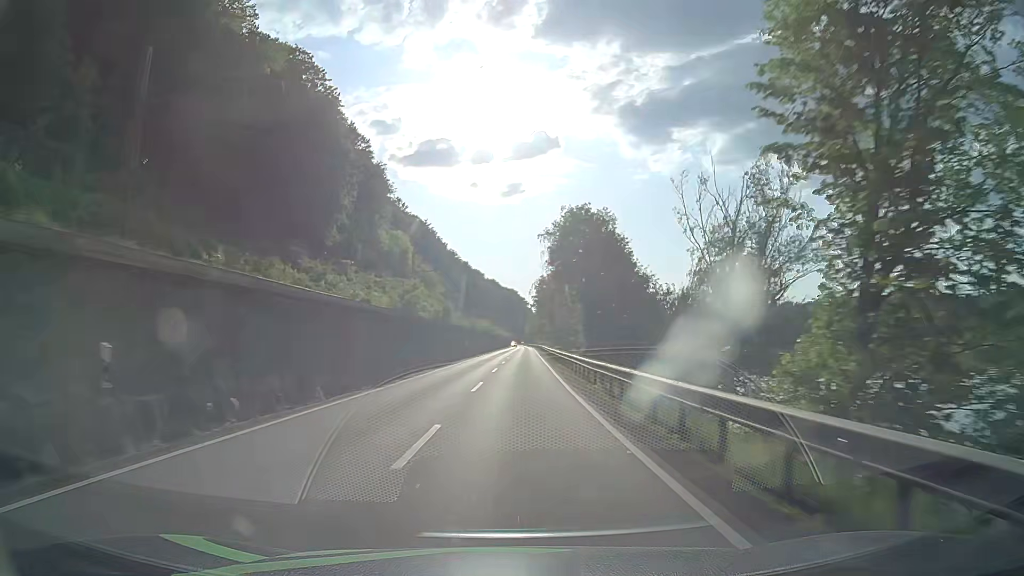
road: primary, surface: asphalt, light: Day
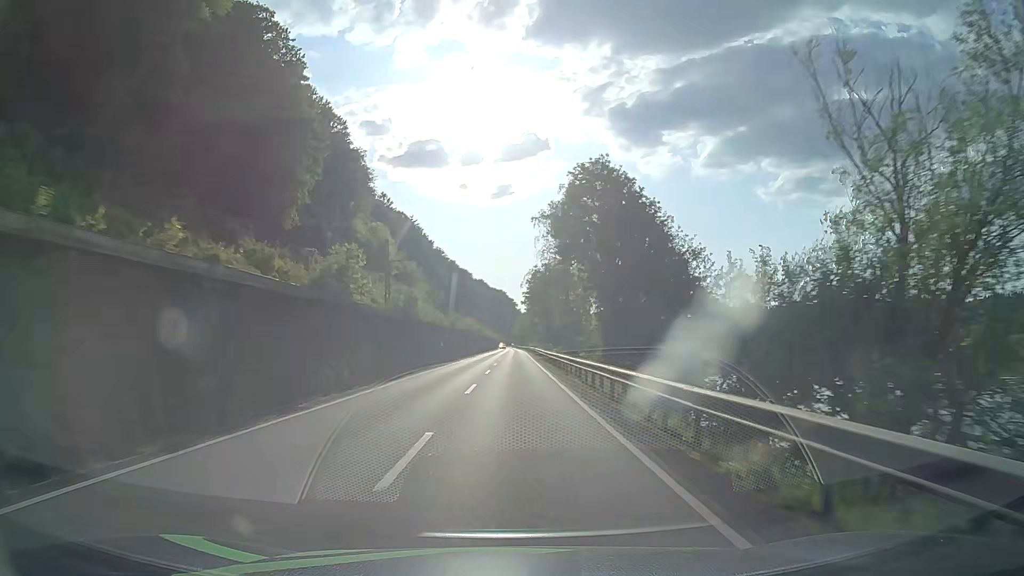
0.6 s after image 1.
(+0.1, +12.9) m; +1°
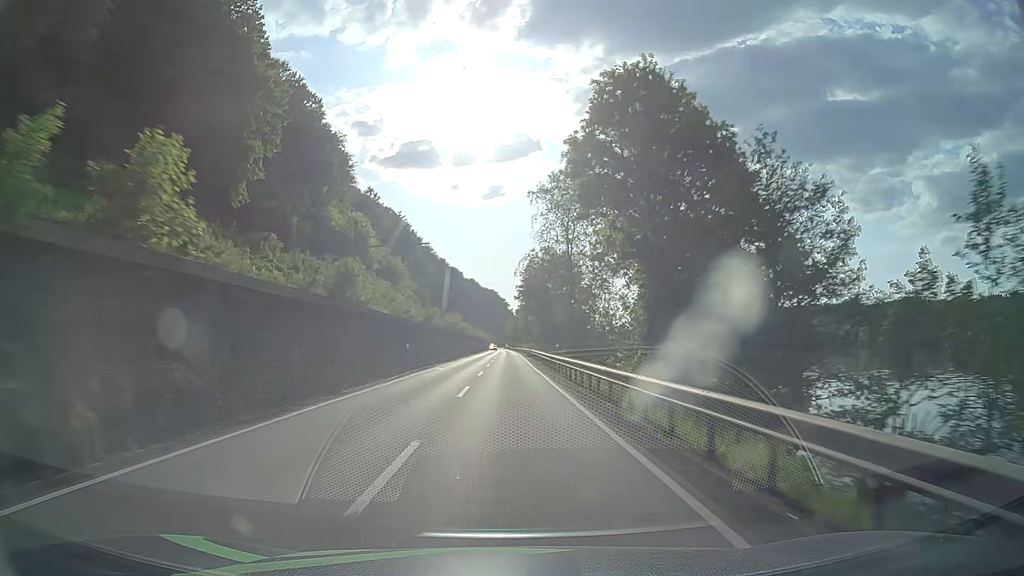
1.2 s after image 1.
(+0.2, +12.9) m; +1°
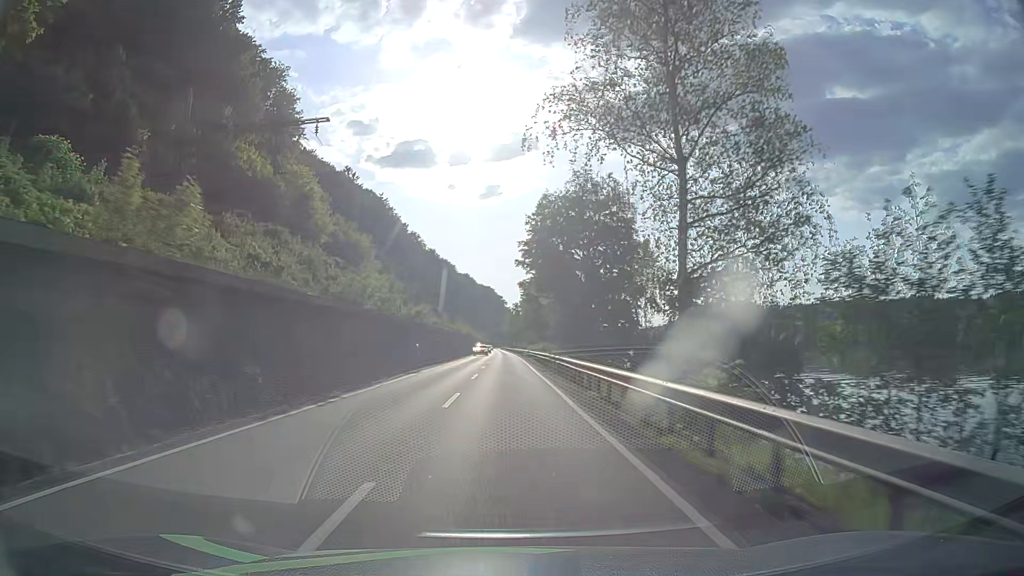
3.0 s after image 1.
(+0.2, +38.6) m; 0°
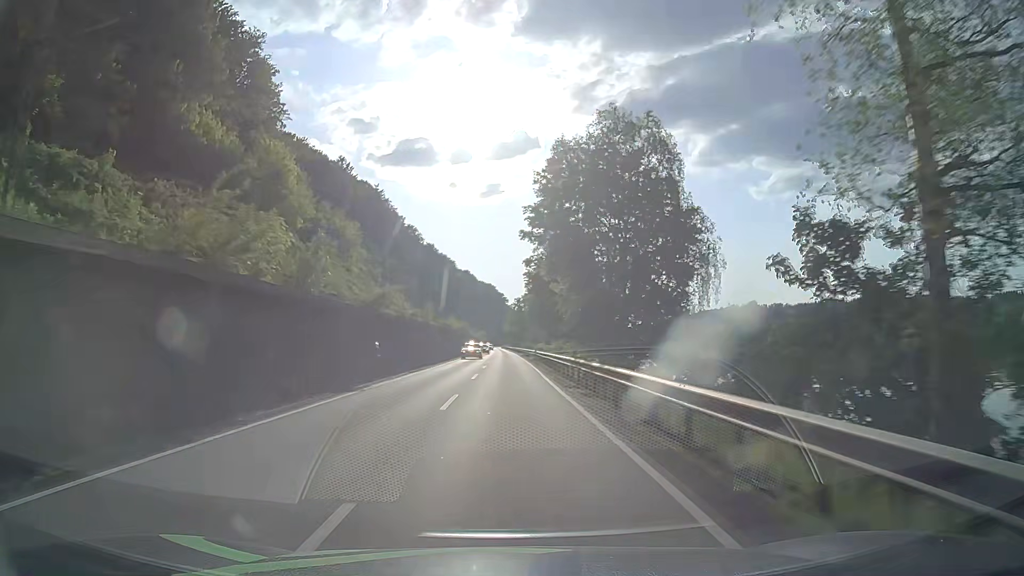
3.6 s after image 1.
(0.0, +12.9) m; 0°
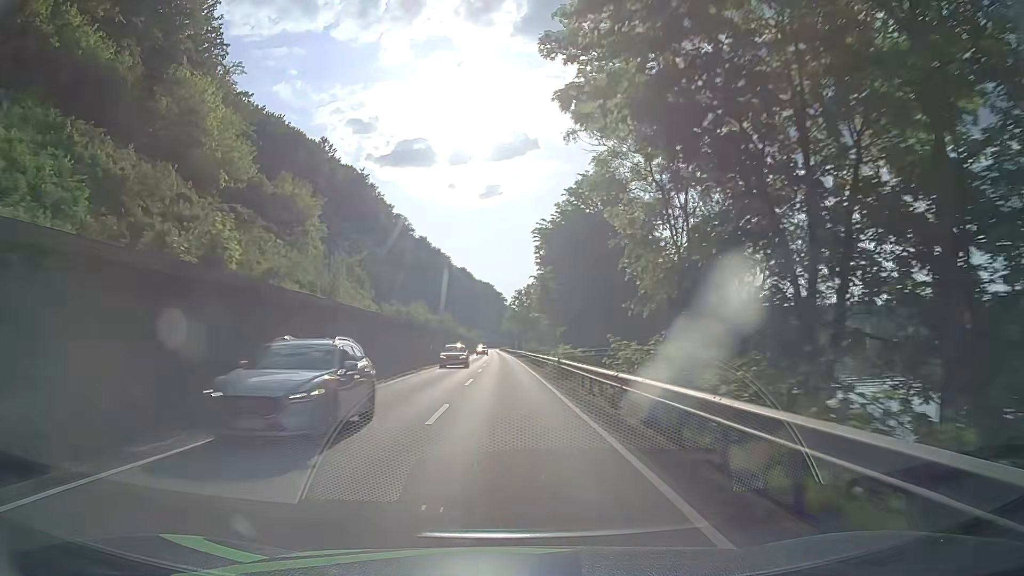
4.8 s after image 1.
(+0.1, +25.7) m; 0°
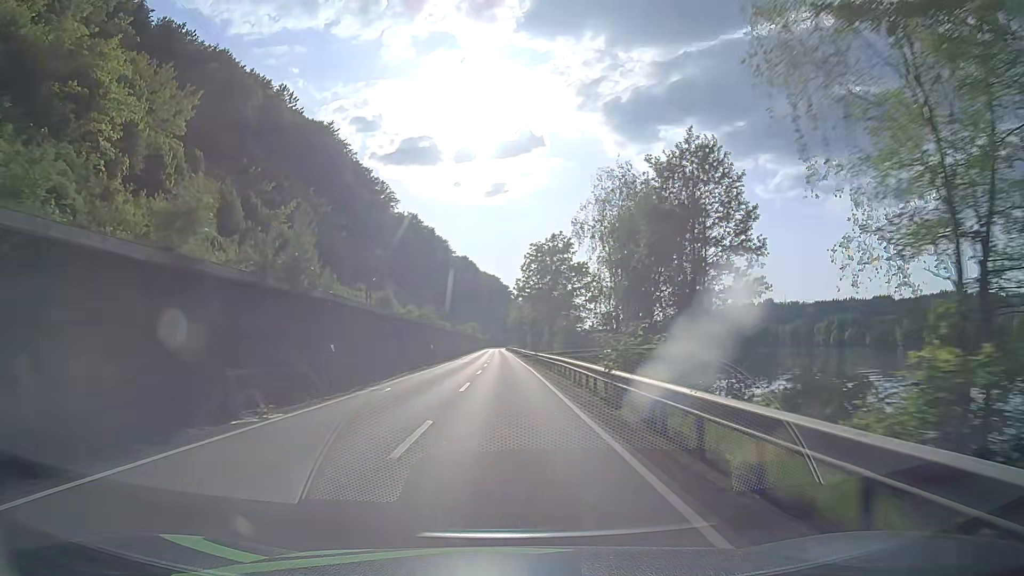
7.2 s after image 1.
(0.0, +51.4) m; 0°
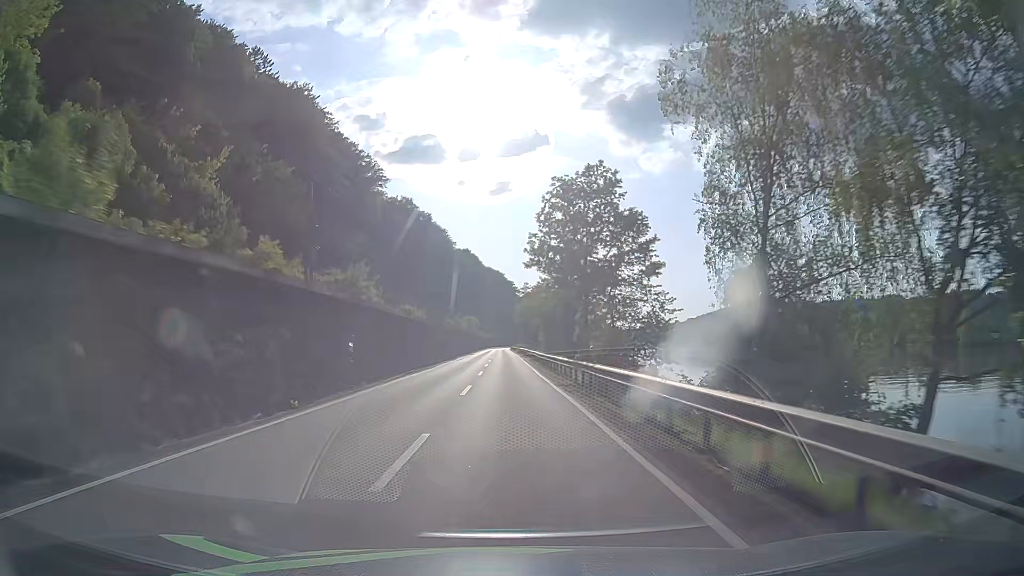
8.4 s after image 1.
(-0.2, +25.7) m; -1°
(0, +10) (0, +20) (0, +30) (0, +40) (0, +50) (0, +60) (0, +70) (0, +80) (0, +90) (0, +100) m
